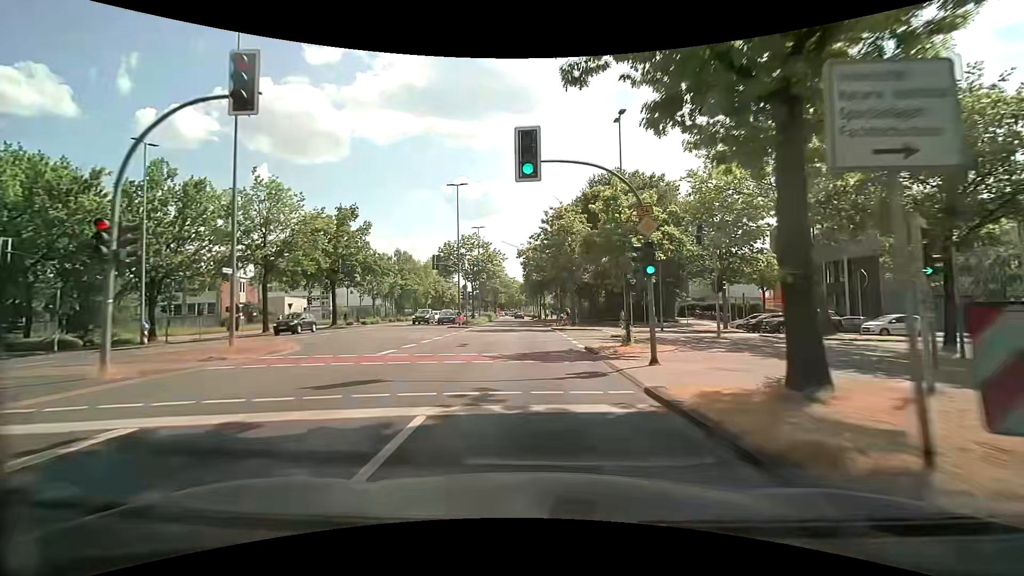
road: primary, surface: asphalt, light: Day
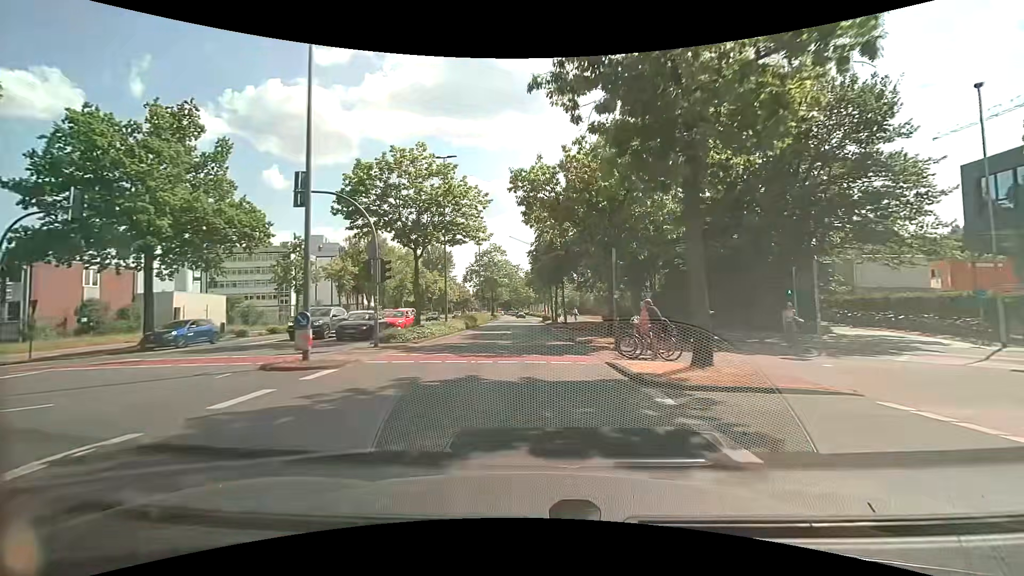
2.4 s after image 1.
(-0.2, +29.2) m; -1°
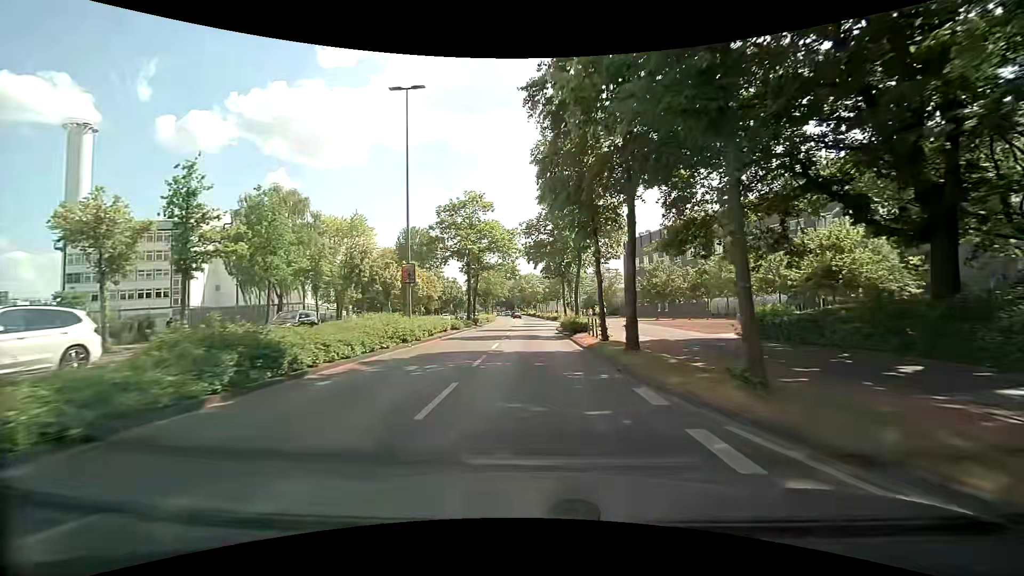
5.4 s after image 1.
(-0.3, +36.5) m; -1°
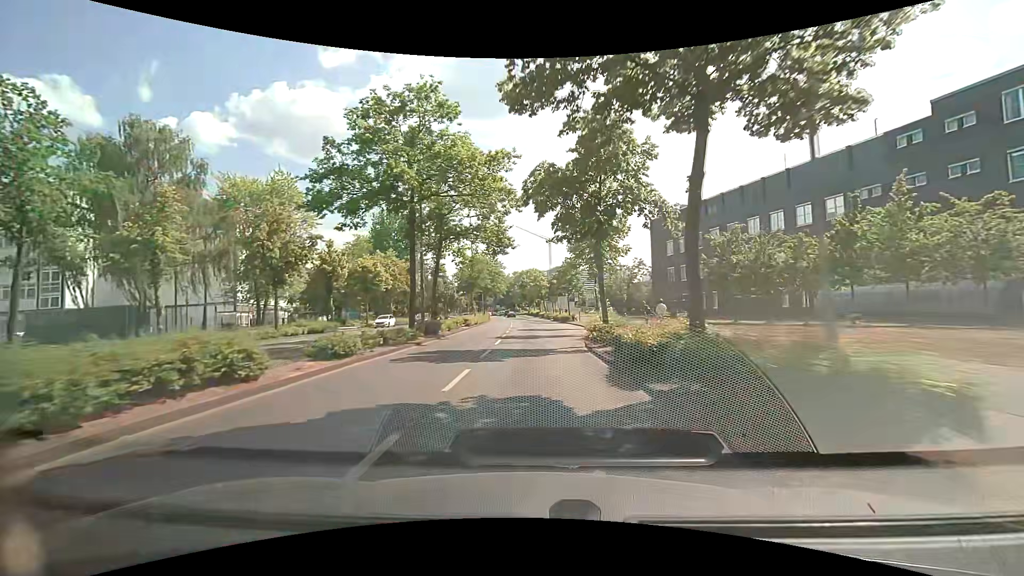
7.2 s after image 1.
(0.0, +22.0) m; 0°
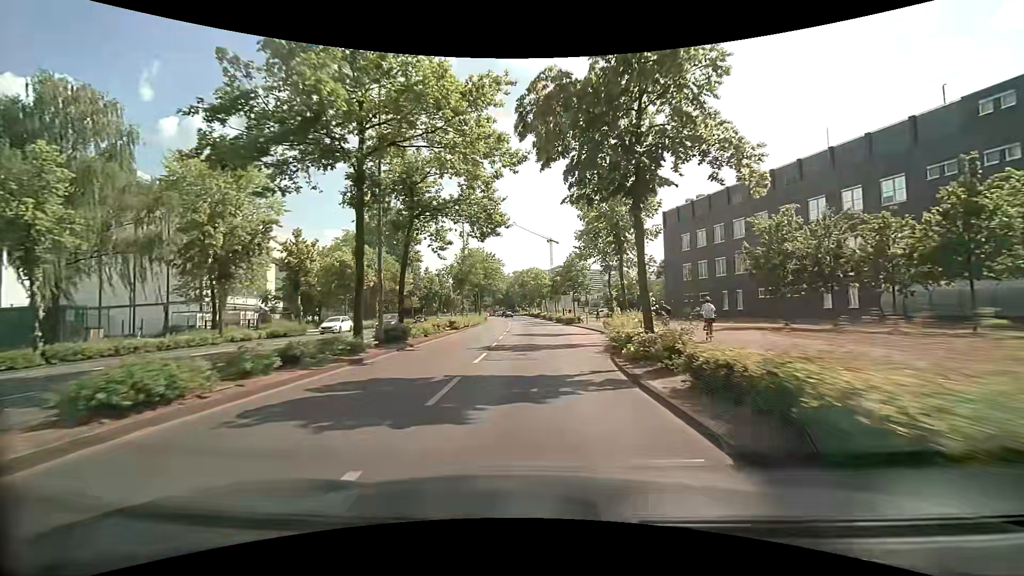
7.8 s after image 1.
(0.0, +7.3) m; 0°
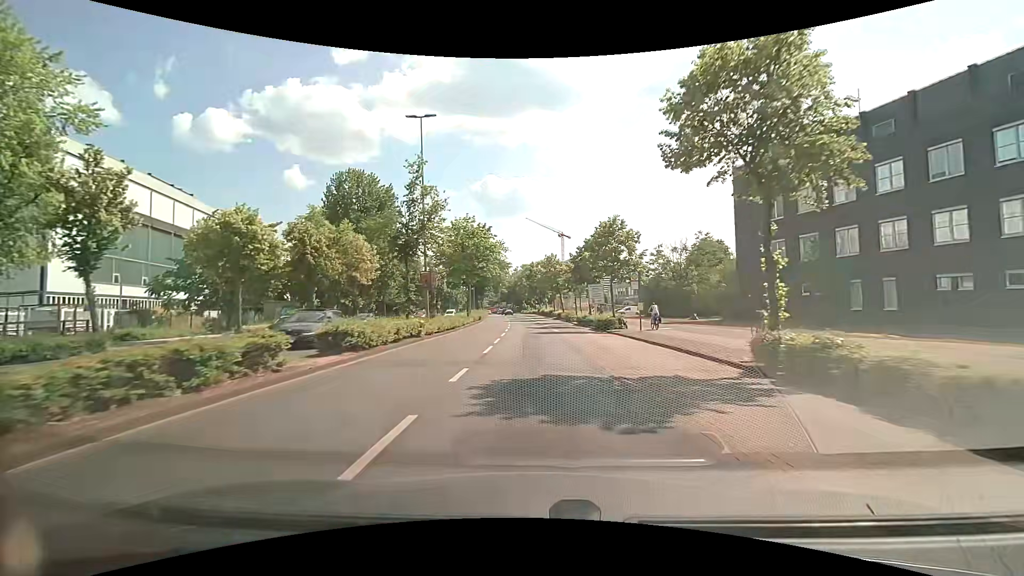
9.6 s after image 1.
(-0.1, +22.1) m; 0°
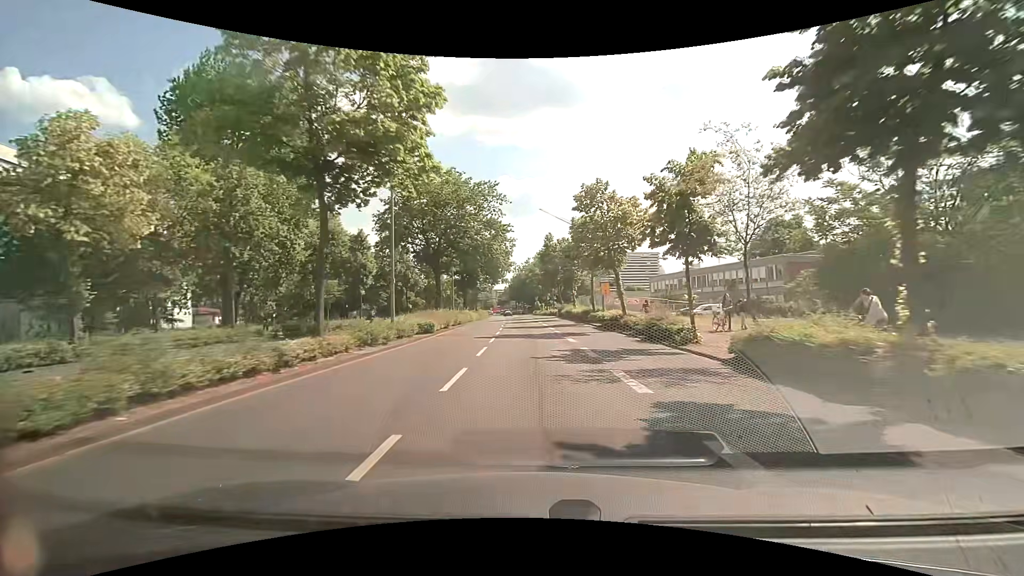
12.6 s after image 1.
(-0.8, +37.0) m; -2°
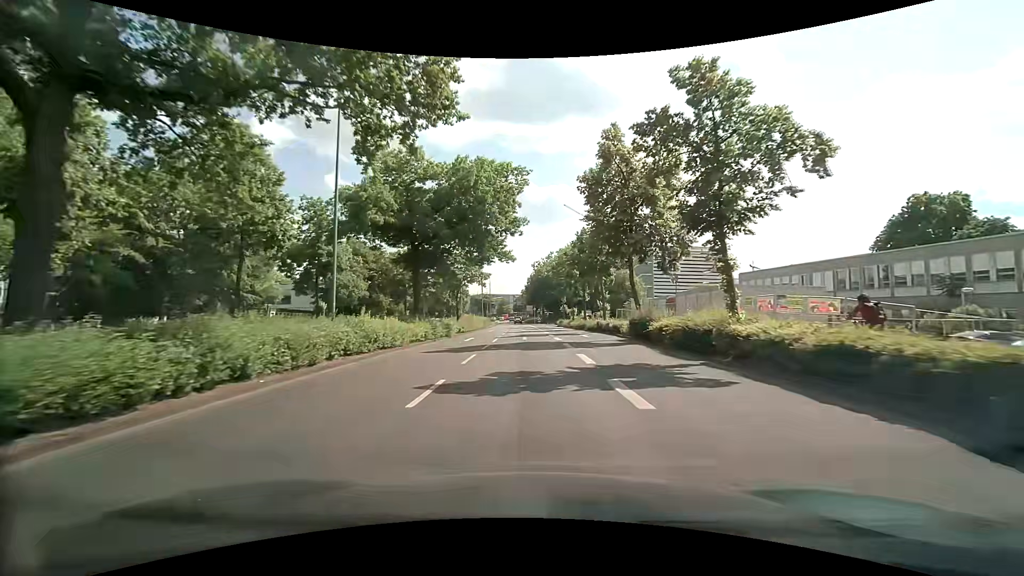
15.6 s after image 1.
(-0.6, +37.4) m; -3°
(0, +10) (0, +20) (0, +30) (0, +40) (-1, +50) (-1, +60) (-1, +70) (-2, +80) (-2, +90) (-2, +100) m
